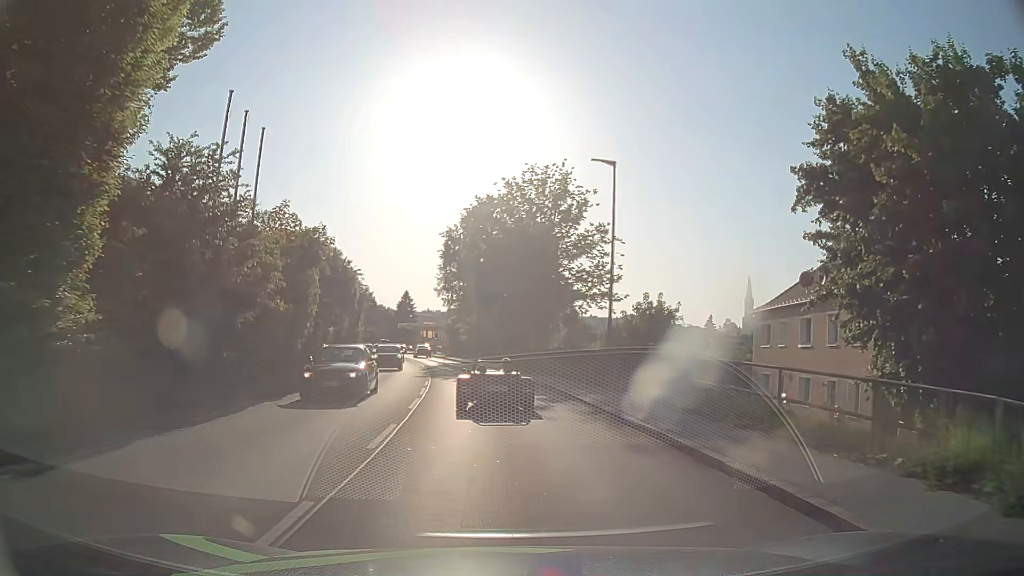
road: tertiary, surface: asphalt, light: Day
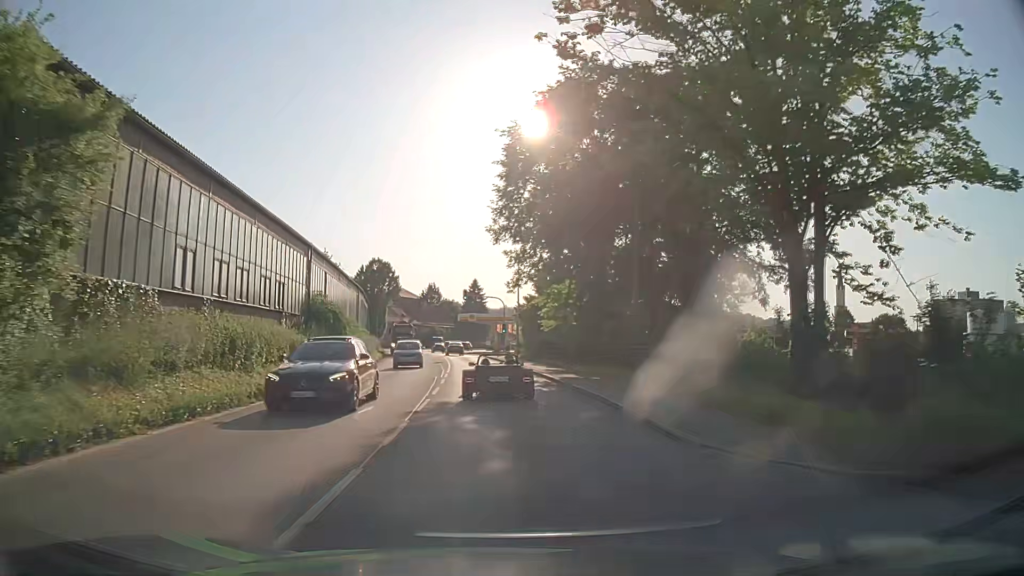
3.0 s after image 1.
(-2.0, +33.6) m; -6°
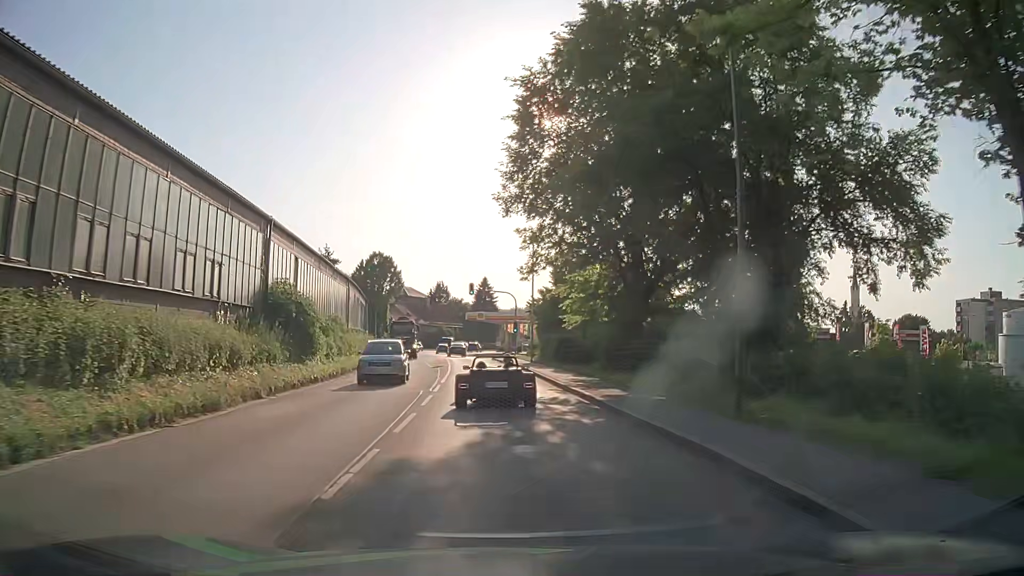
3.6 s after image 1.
(-0.1, +7.6) m; -1°
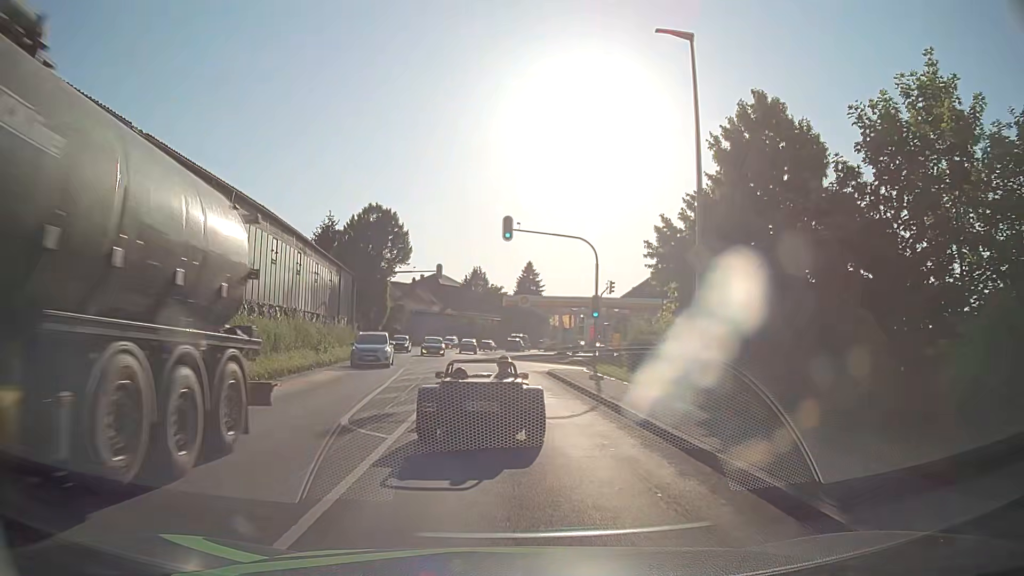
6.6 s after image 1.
(-1.0, +28.7) m; -4°
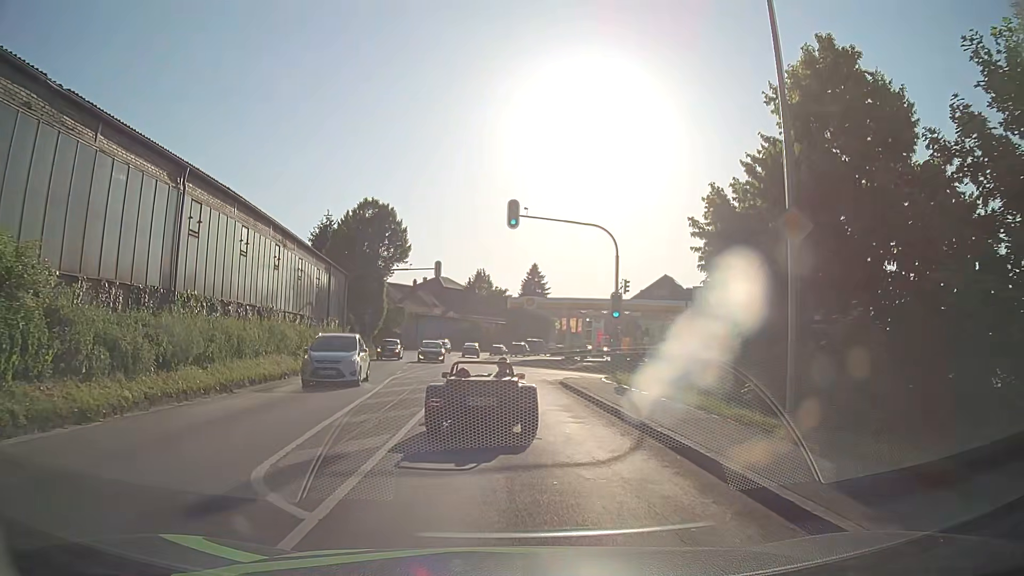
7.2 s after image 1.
(0.0, +4.1) m; -1°
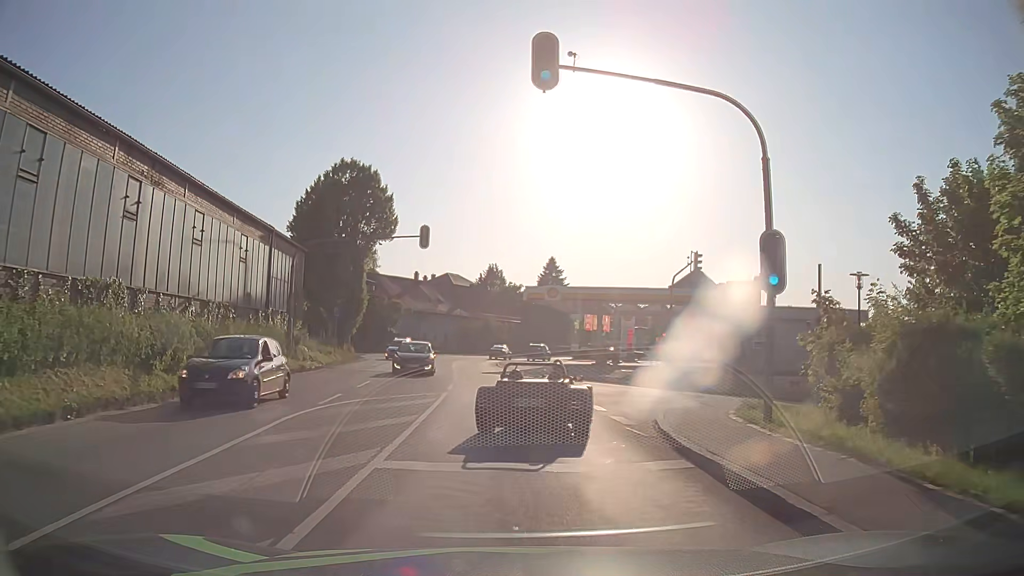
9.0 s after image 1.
(+0.1, +13.8) m; 0°
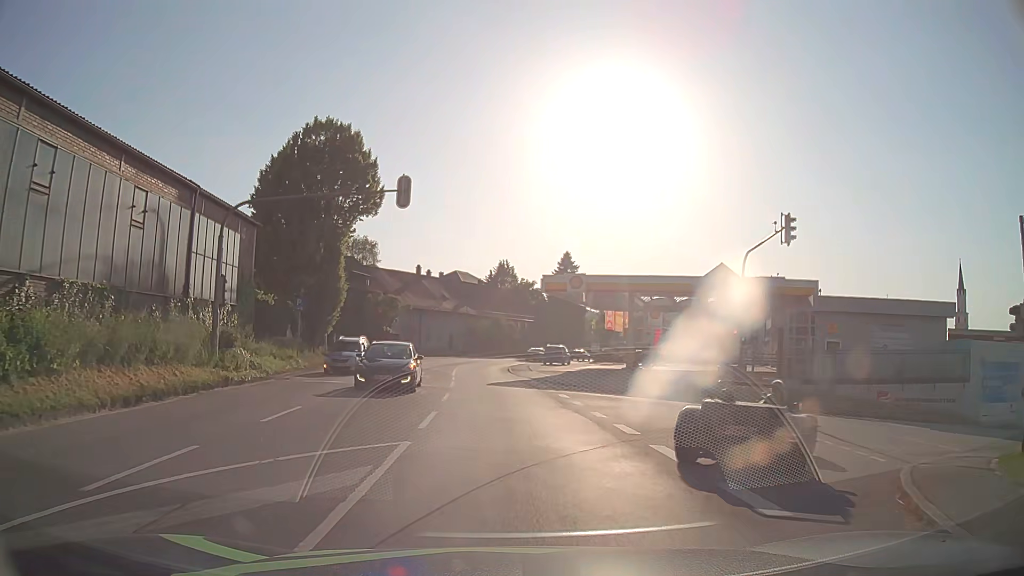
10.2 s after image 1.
(-0.1, +9.3) m; +1°
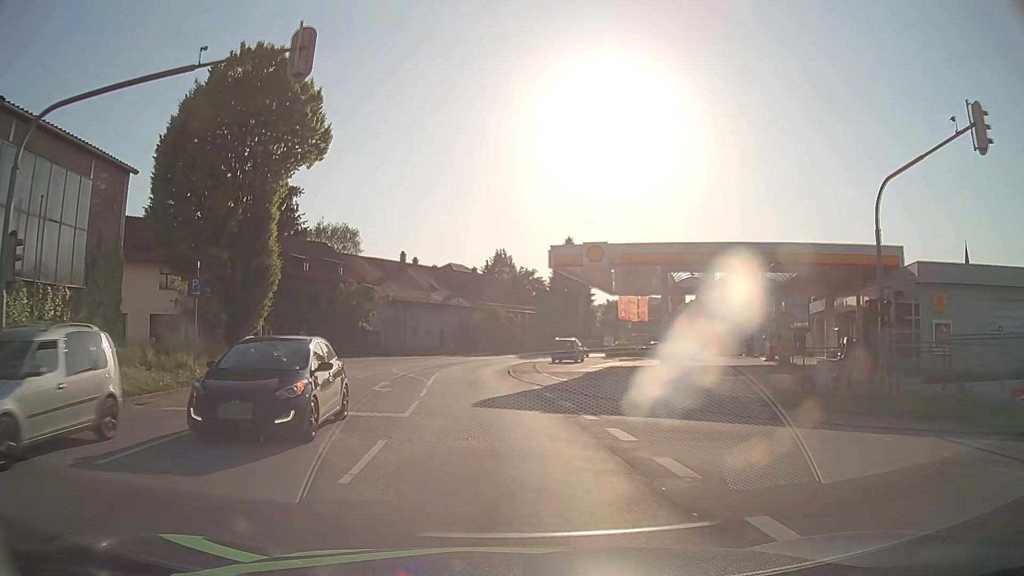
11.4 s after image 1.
(-0.2, +10.7) m; -1°
(0, +10) (-1, +20) (-2, +30) (-2, +40) (-1, +50) (+1, +60) (+4, +69) (+9, +78) (+14, +87) (+19, +95) m
